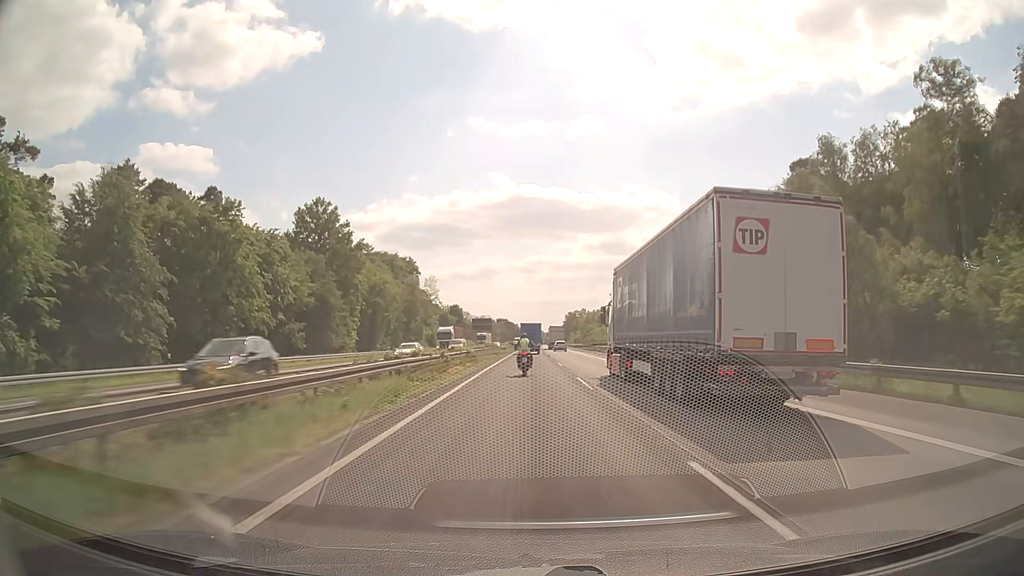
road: motorway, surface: asphalt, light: Day
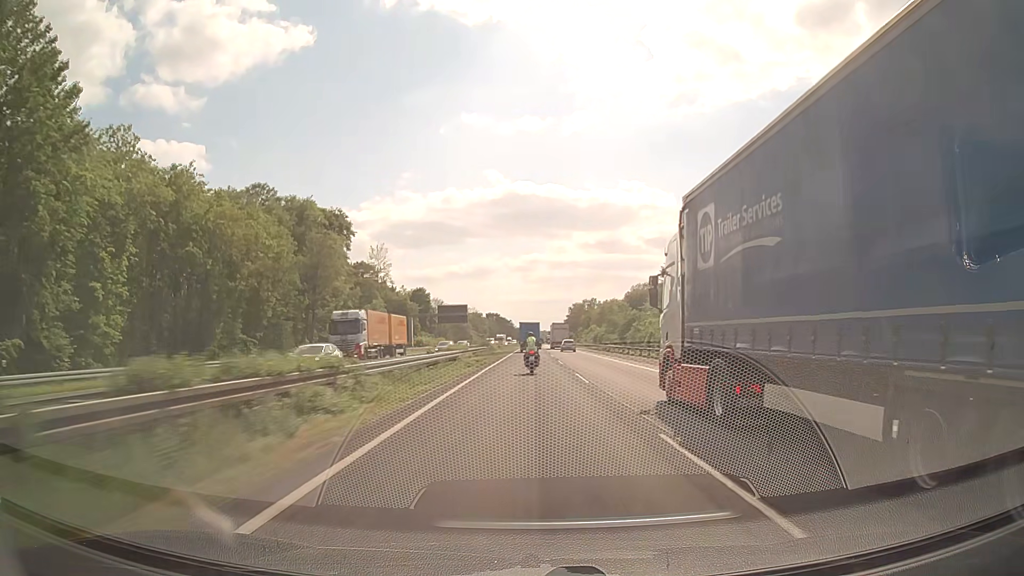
(+0.3, +70.1) m; +1°
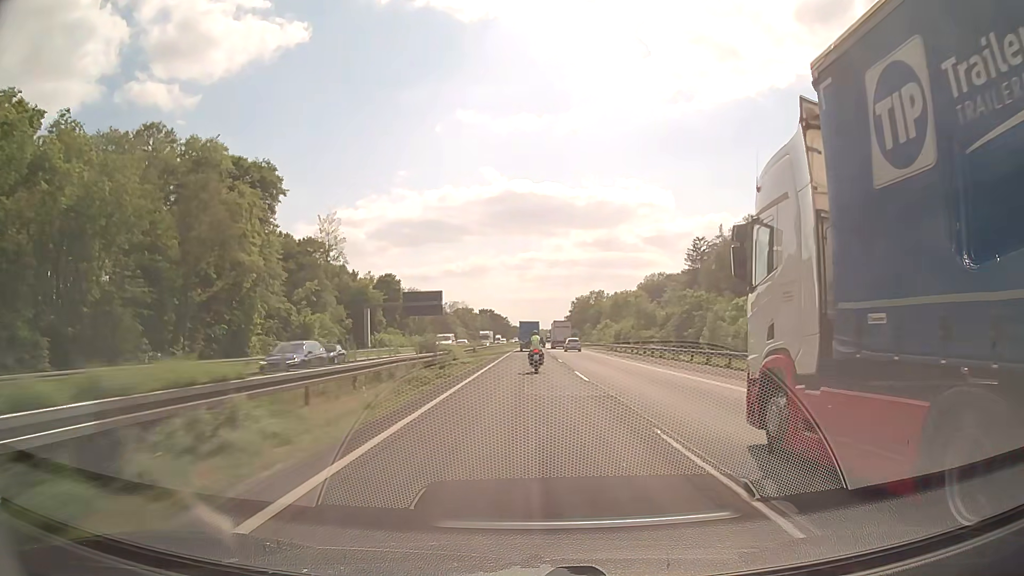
(+0.1, +35.4) m; 0°
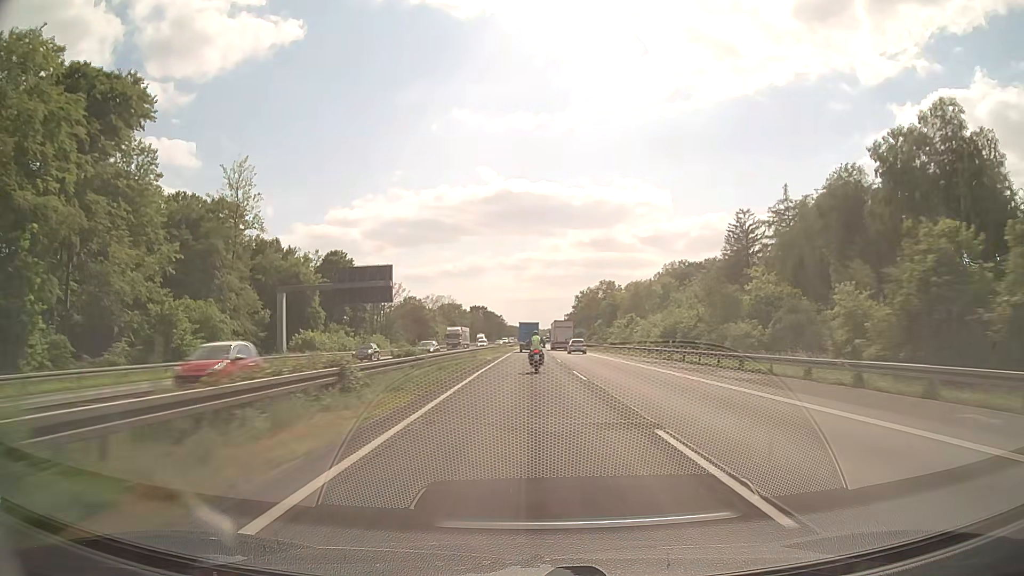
(+0.1, +35.3) m; 0°
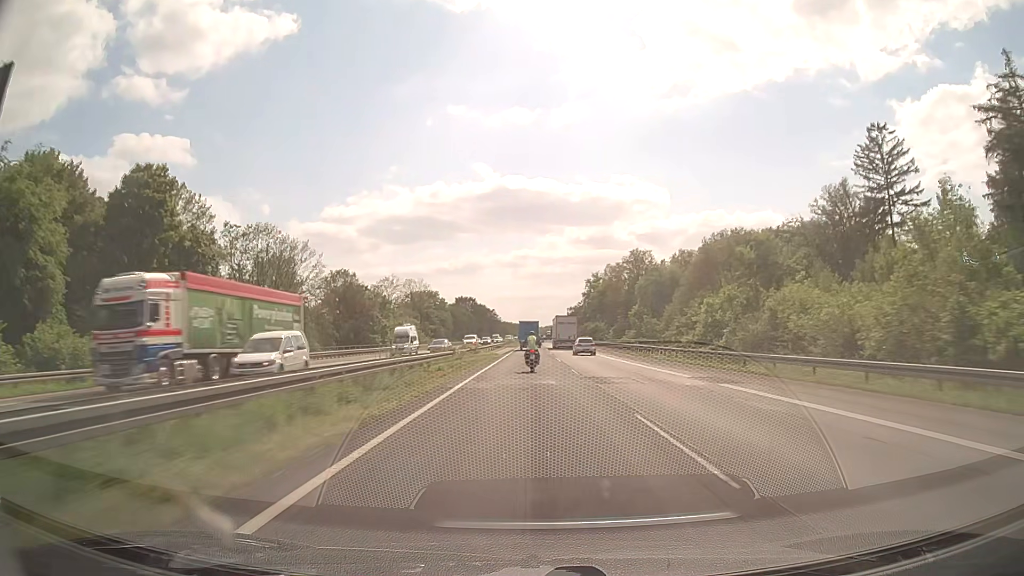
(+0.2, +52.6) m; +1°
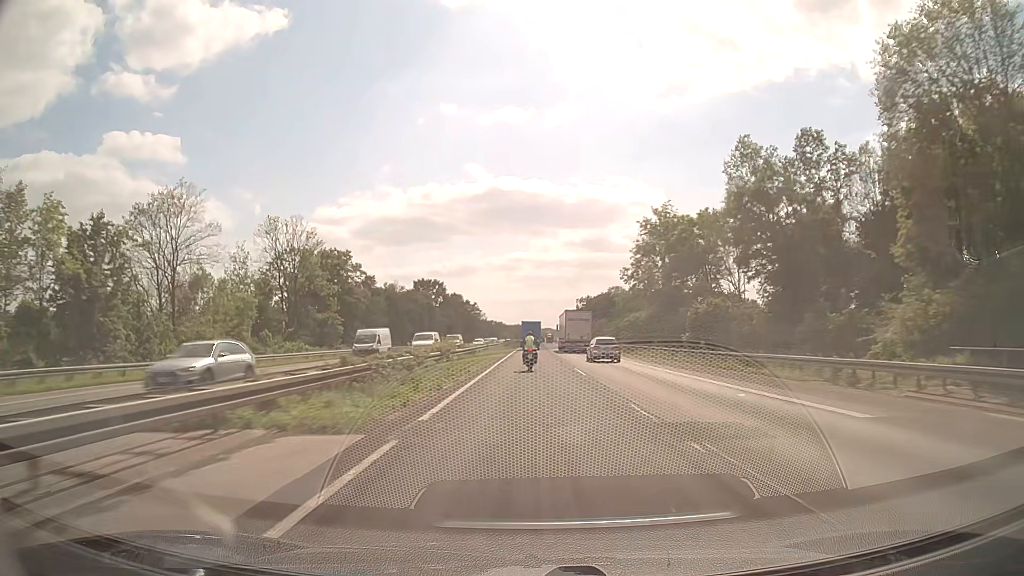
(0.0, +88.2) m; 0°
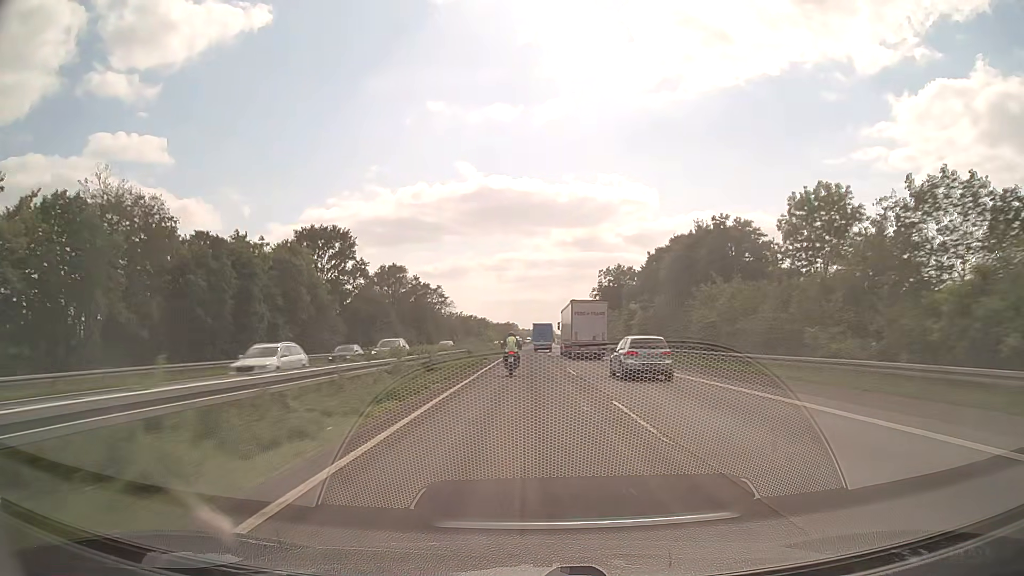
(+0.7, +89.3) m; +1°
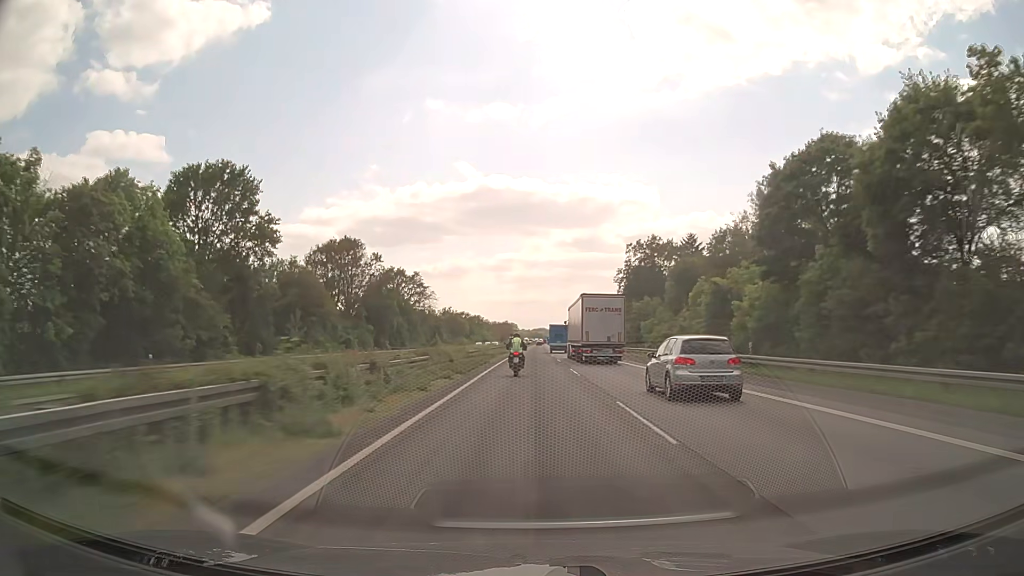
(0.0, +35.8) m; 0°
(0, +10) (0, +20) (0, +30) (0, +40) (0, +50) (0, +60) (0, +70) (0, +80) (+1, +90) (+1, +100) m
